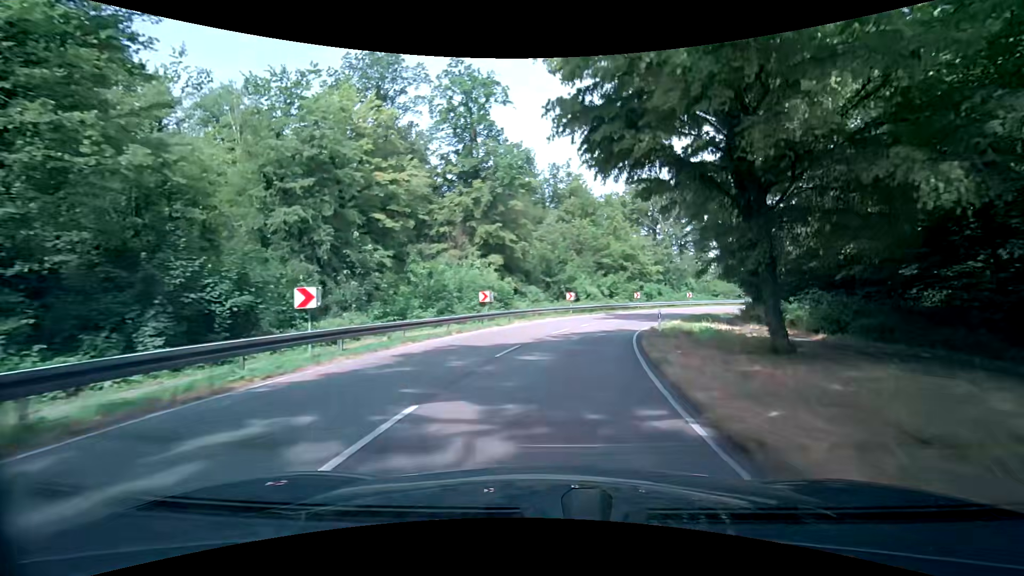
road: secondary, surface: asphalt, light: Day
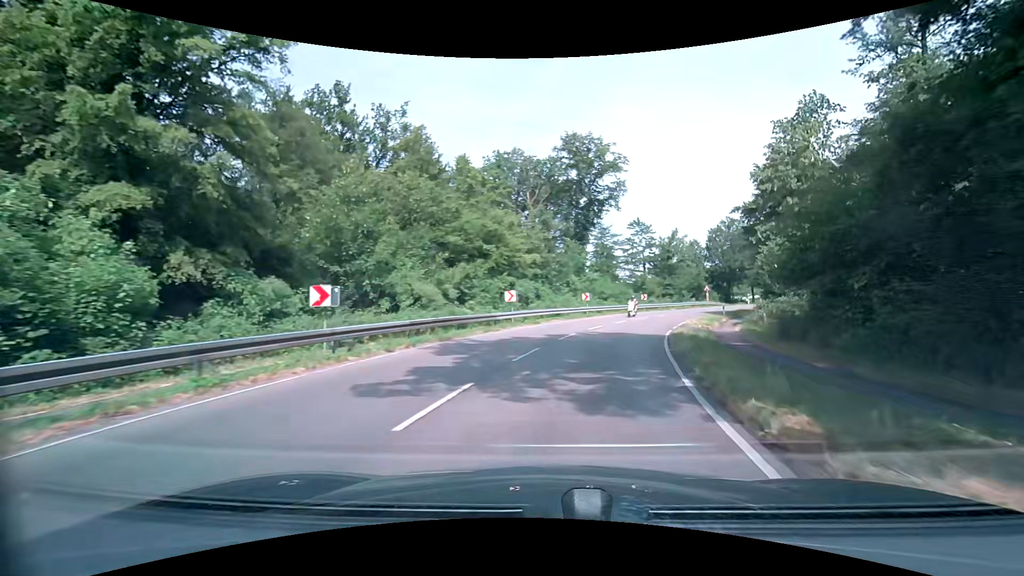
(+3.1, +27.5) m; +16°
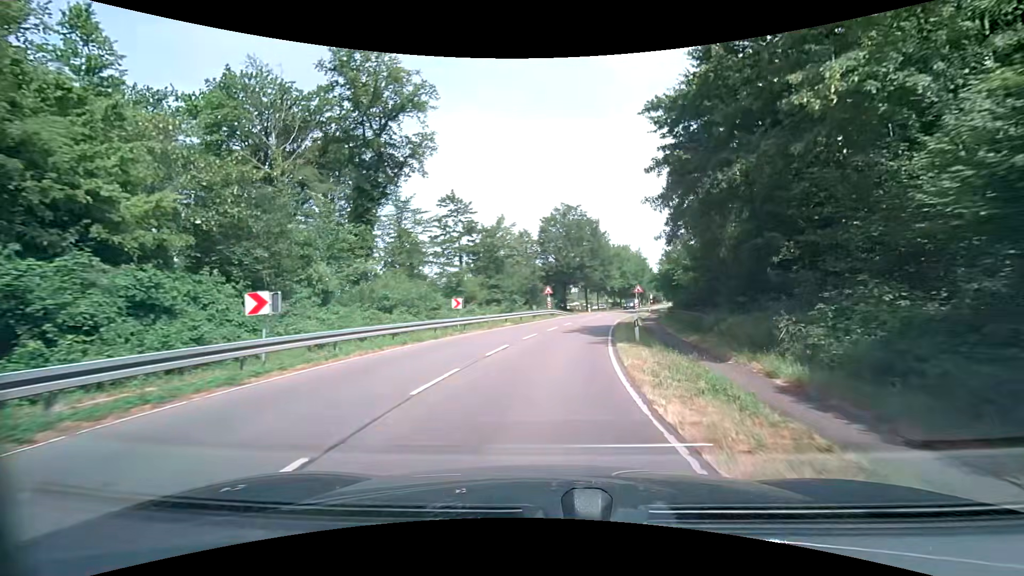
(+4.9, +27.3) m; +20°
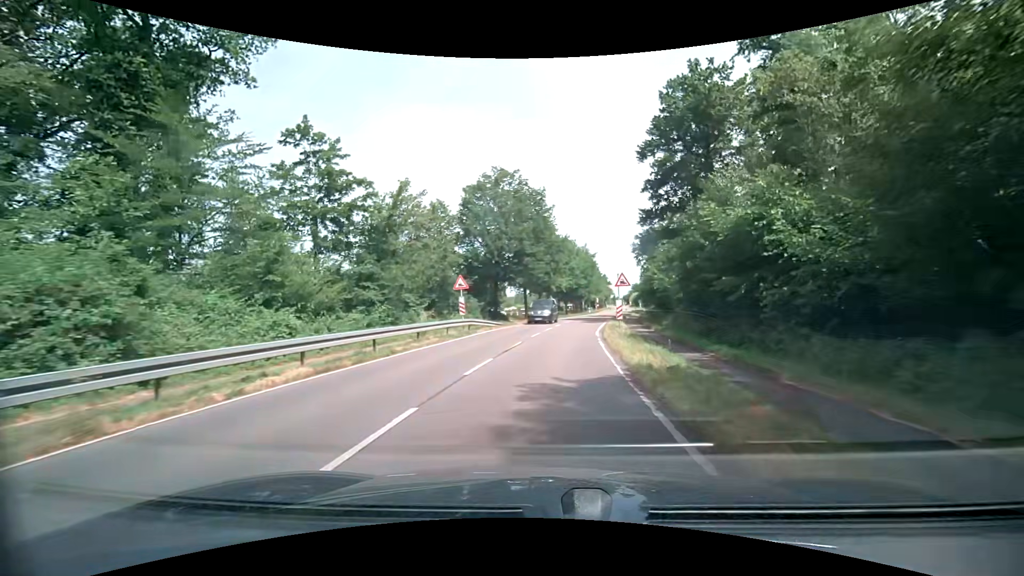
(+1.4, +22.1) m; +7°
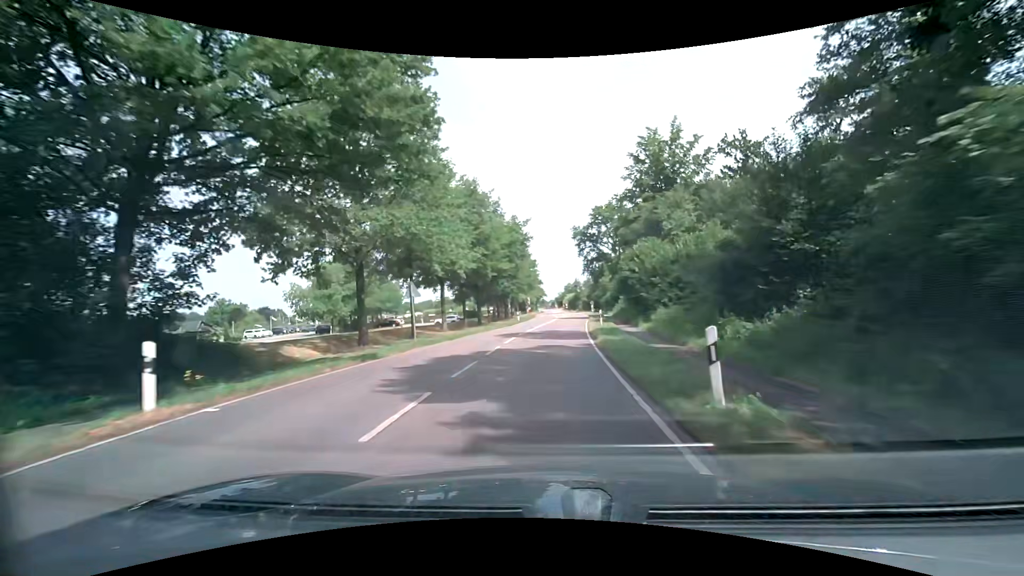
(+3.6, +40.1) m; +9°
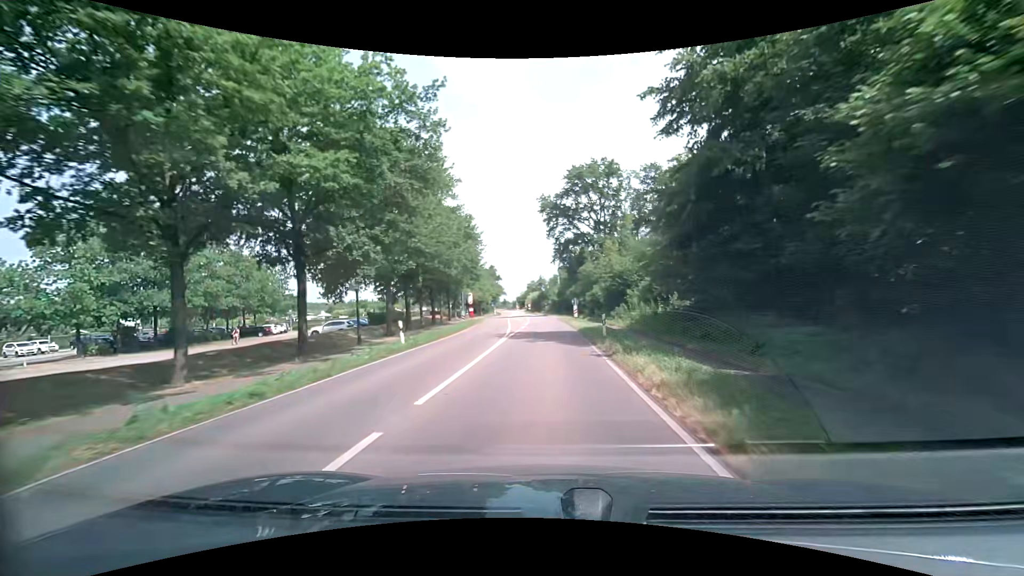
(+1.2, +34.6) m; +4°
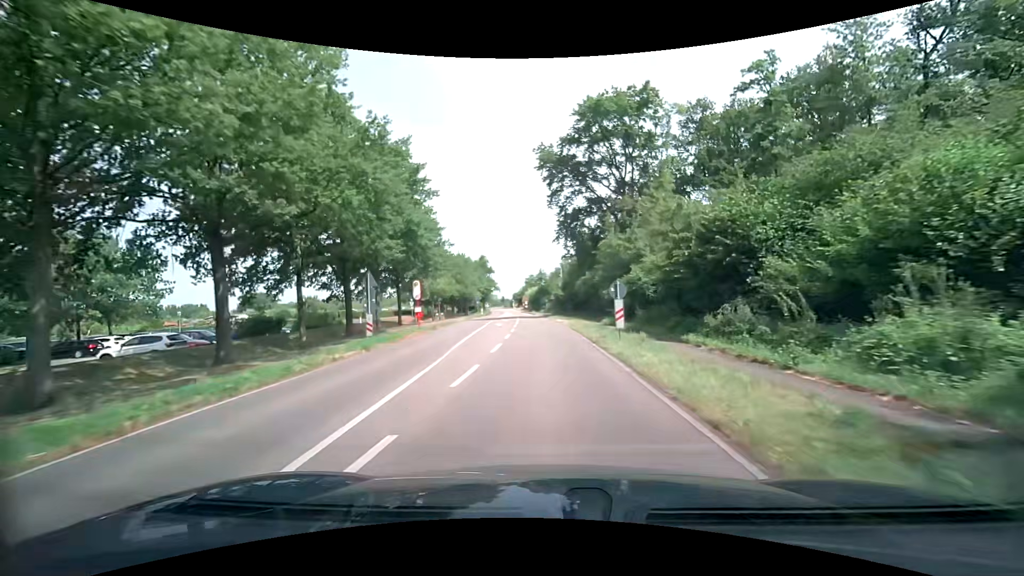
(+0.2, +25.5) m; 0°
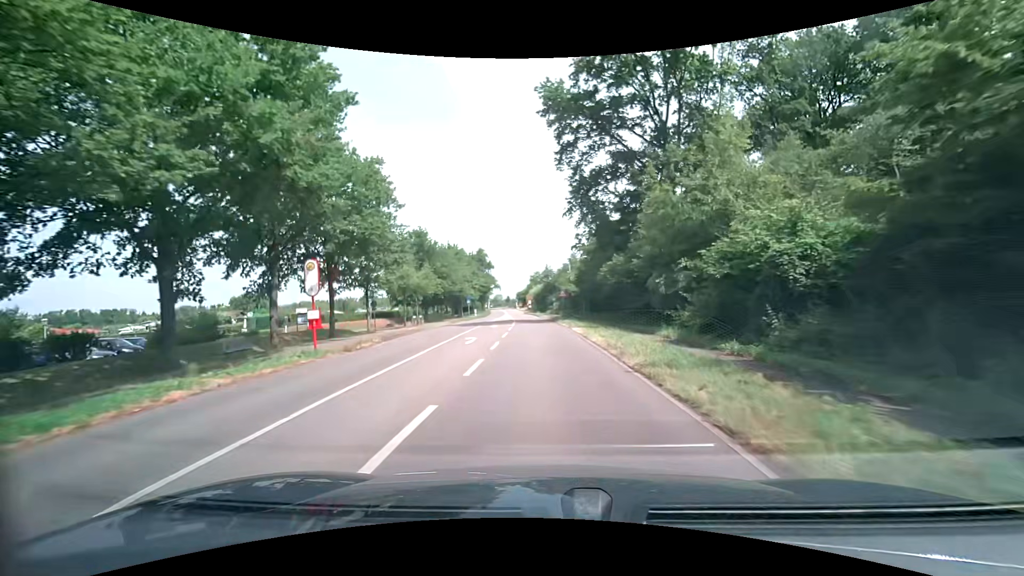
(-0.1, +16.9) m; 0°
(0, +10) (-1, +20) (-1, +30) (-1, +40) (-2, +50) (-3, +60) (-4, +70) (-5, +80) (-6, +90) (-7, +100) m
